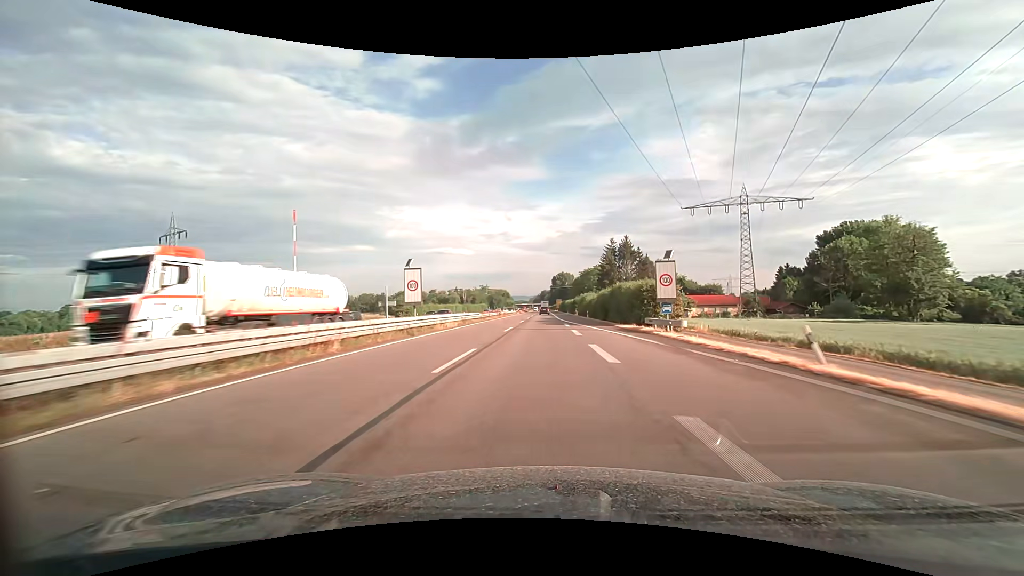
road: trunk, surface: asphalt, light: Day
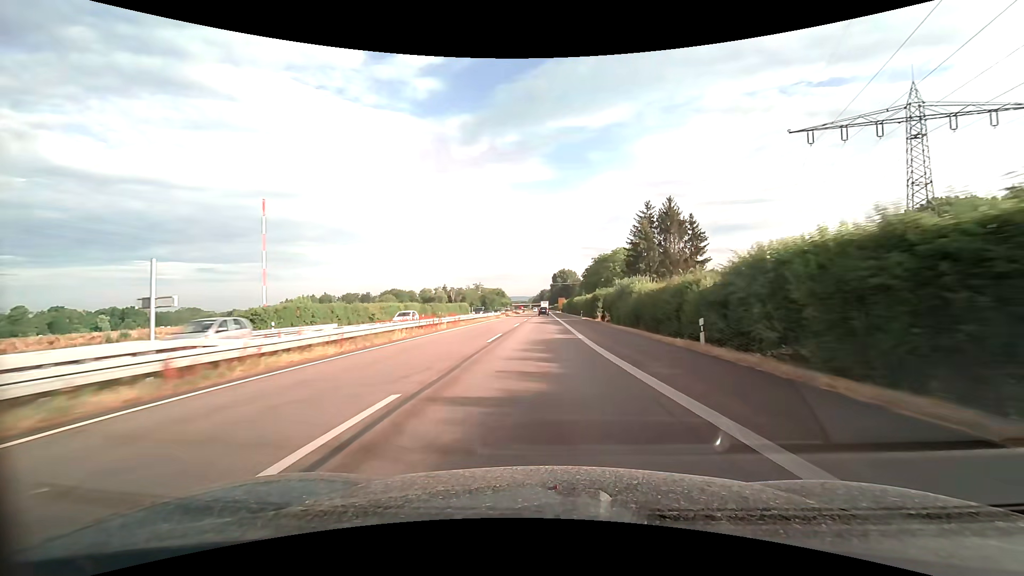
(0.0, +45.5) m; 0°
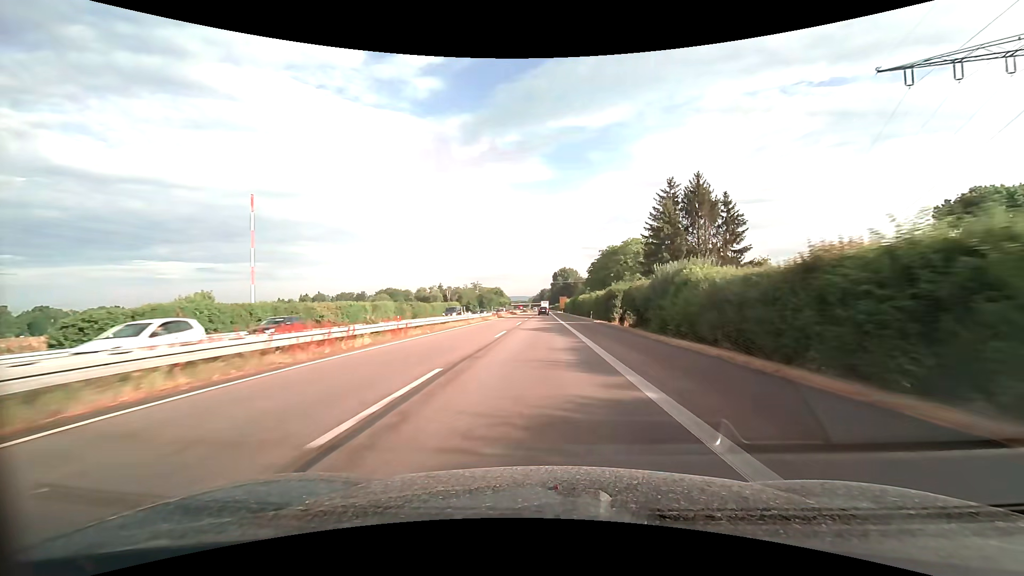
(0.0, +15.3) m; 0°
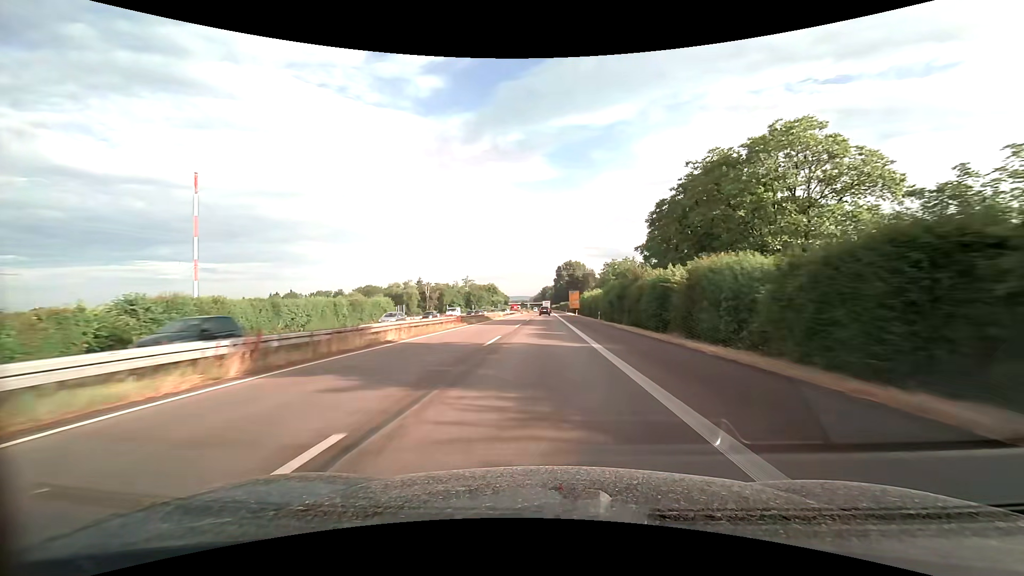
(-0.1, +61.0) m; 0°
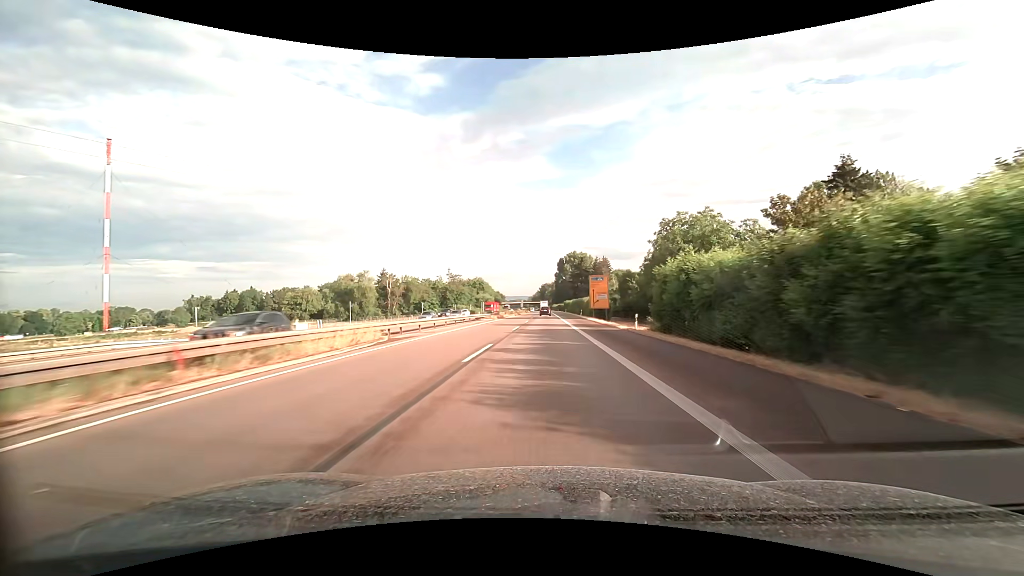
(+0.2, +60.8) m; 0°
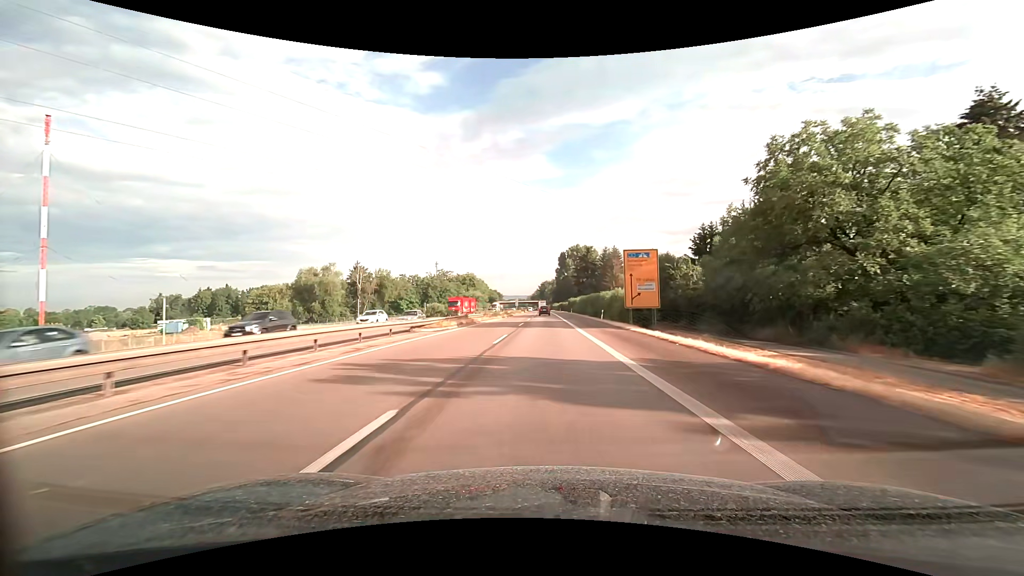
(0.0, +30.3) m; 0°
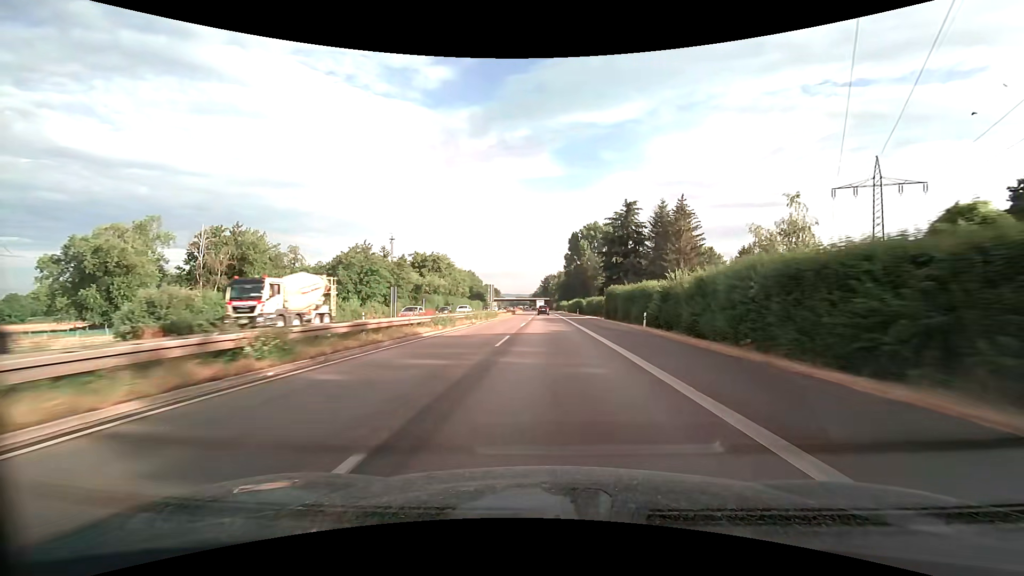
(-0.3, +75.8) m; -1°
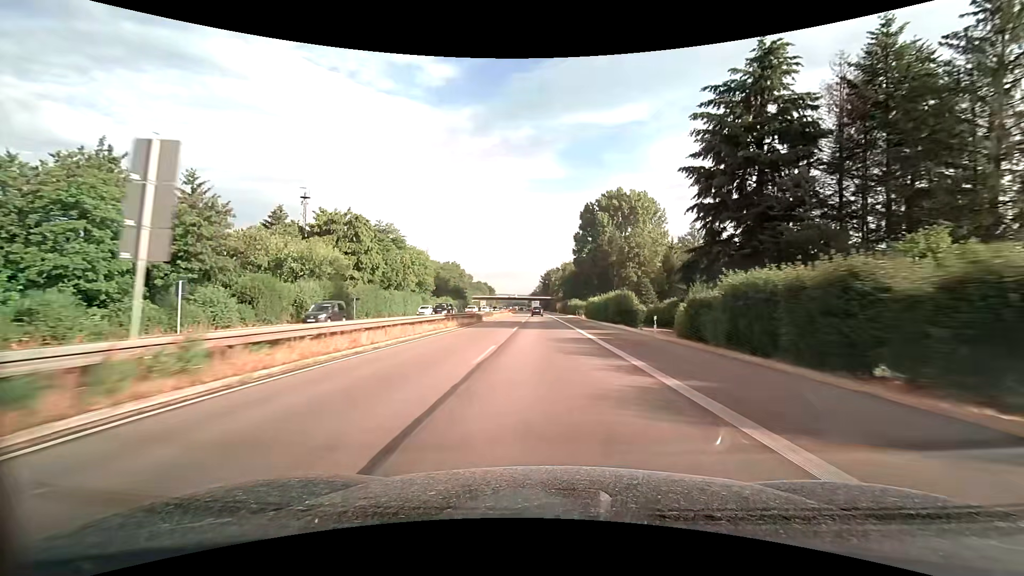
(+0.1, +60.6) m; 0°
(0, +10) (0, +20) (0, +30) (0, +40) (0, +50) (0, +60) (-1, +70) (-1, +80) (-1, +90) (-1, +100) m
